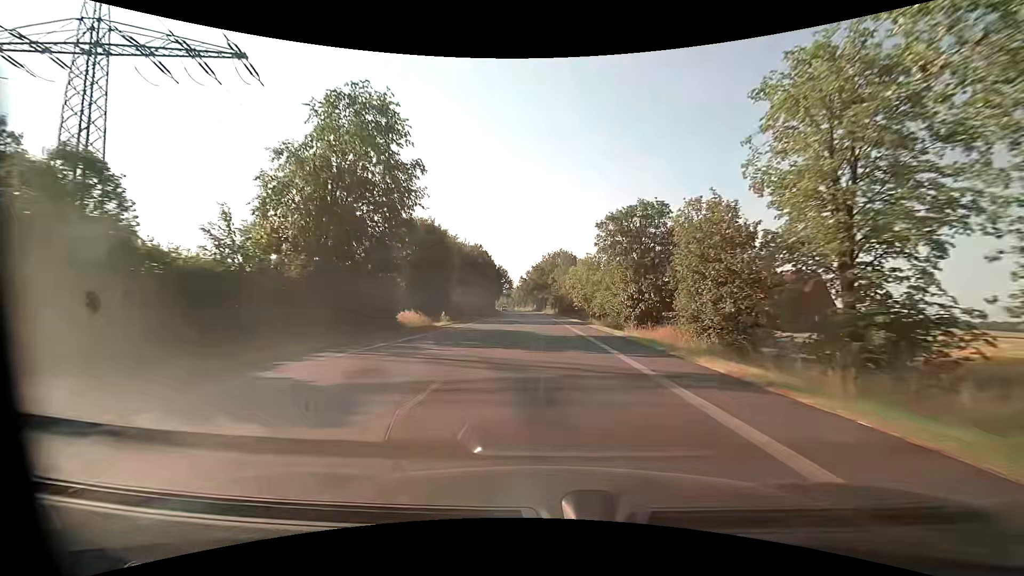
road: primary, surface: asphalt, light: Day
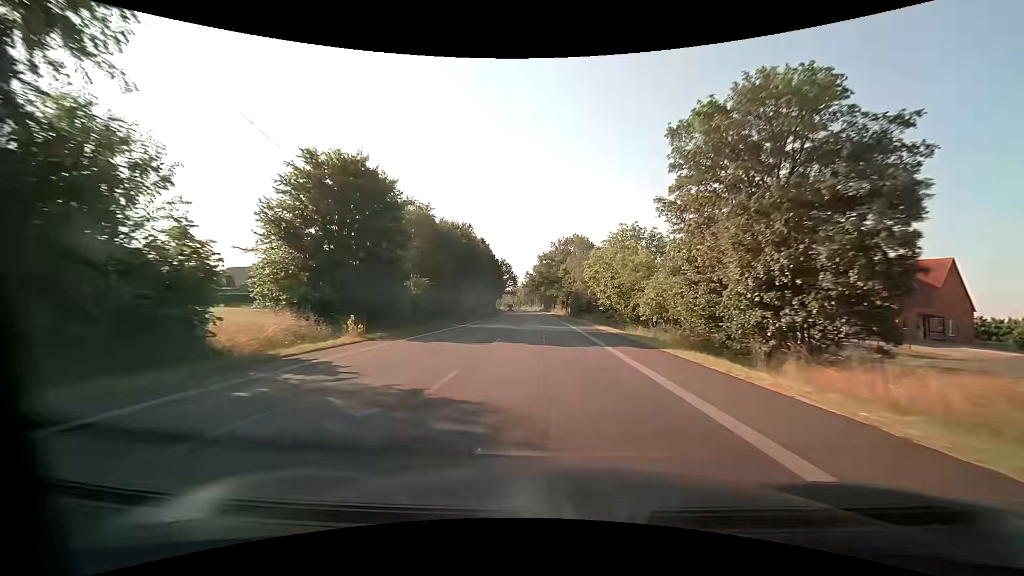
(-0.2, +22.5) m; -1°
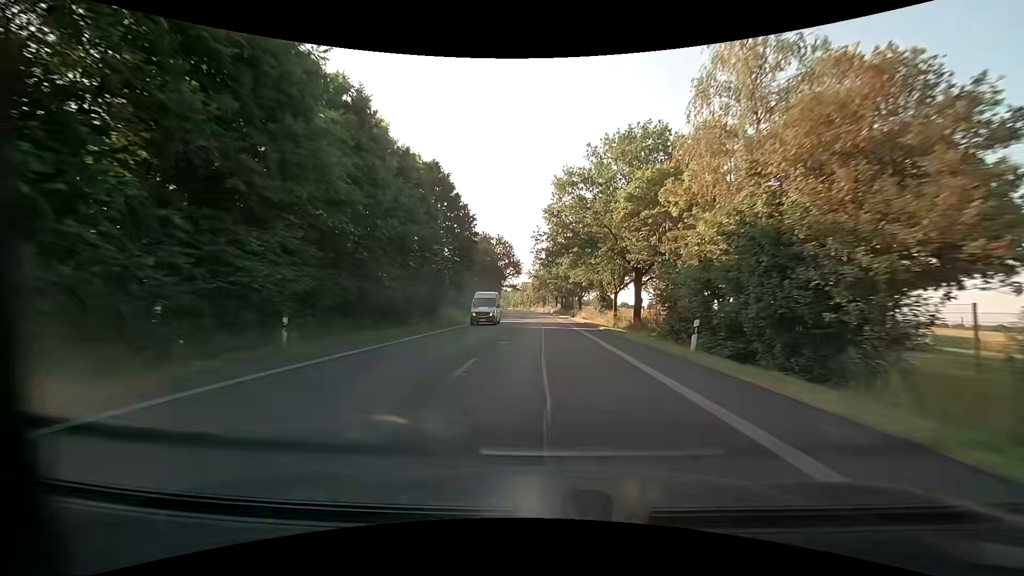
(-0.9, +56.3) m; -2°
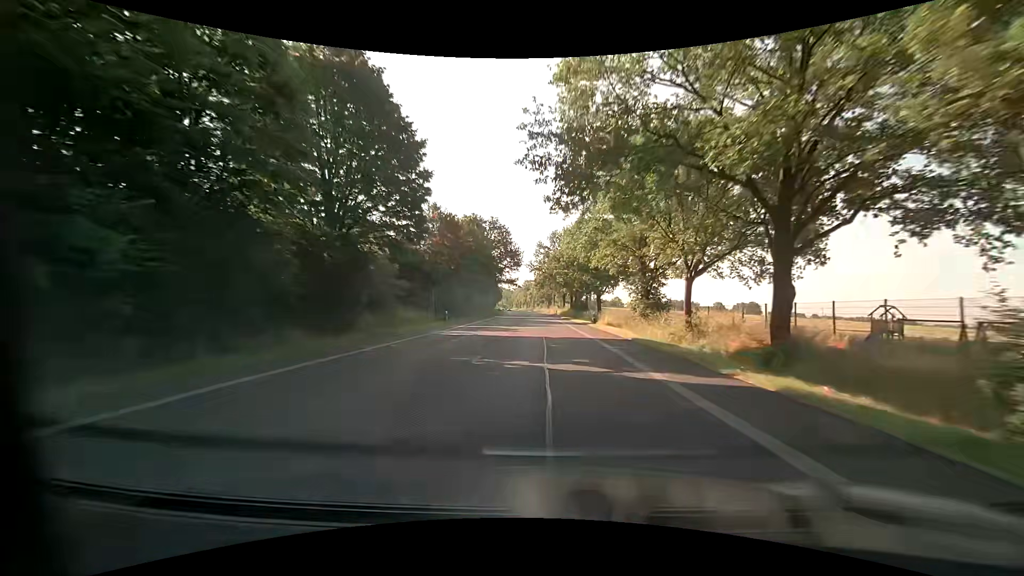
(0.0, +22.5) m; 0°
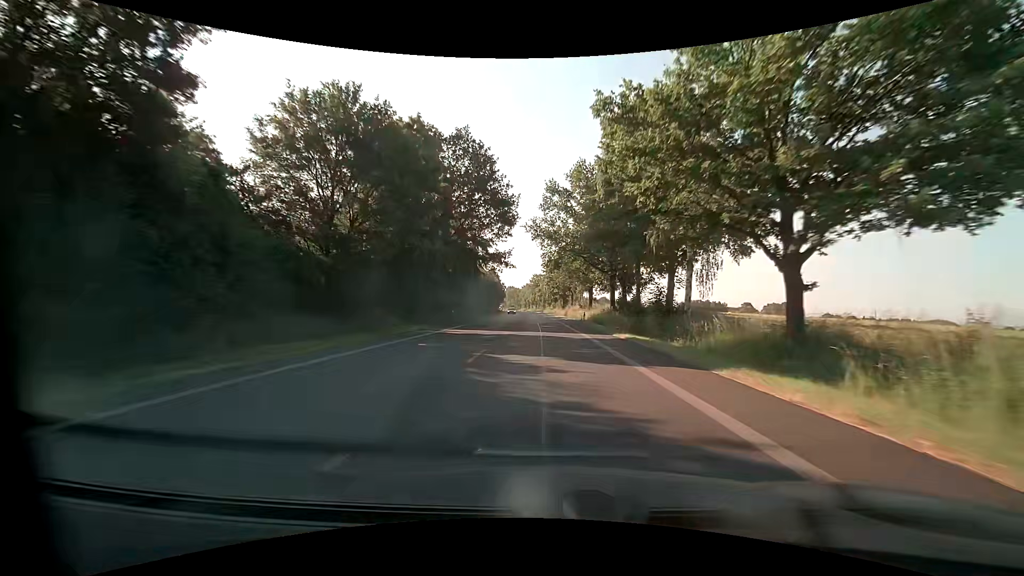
(-0.5, +45.1) m; -1°
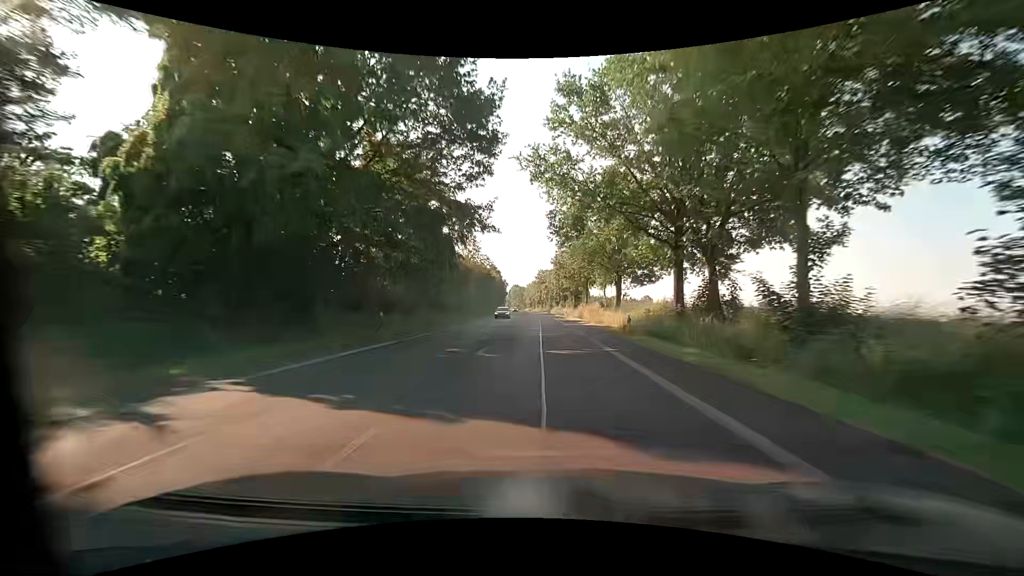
(-0.1, +22.5) m; -1°
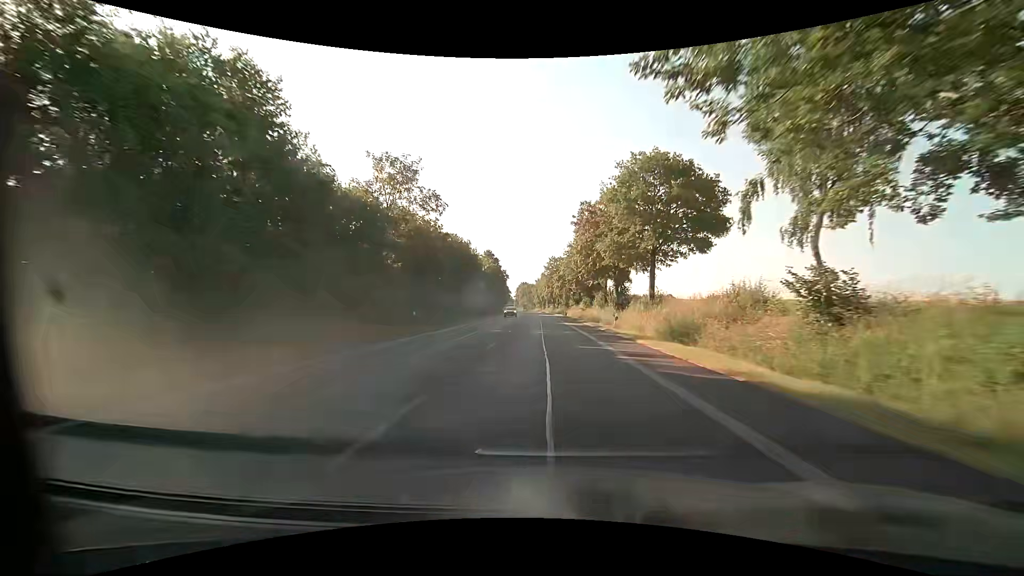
(-0.4, +45.1) m; -2°
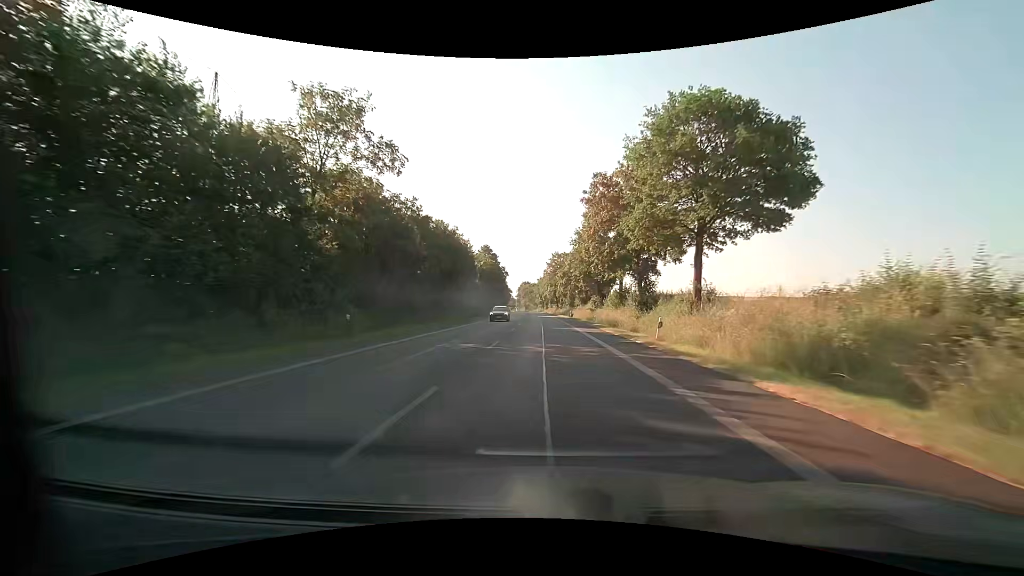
(0.0, +11.3) m; 0°
(0, +10) (0, +20) (0, +30) (0, +40) (0, +50) (-1, +60) (-1, +70) (-1, +80) (-1, +90) (-2, +100) m
